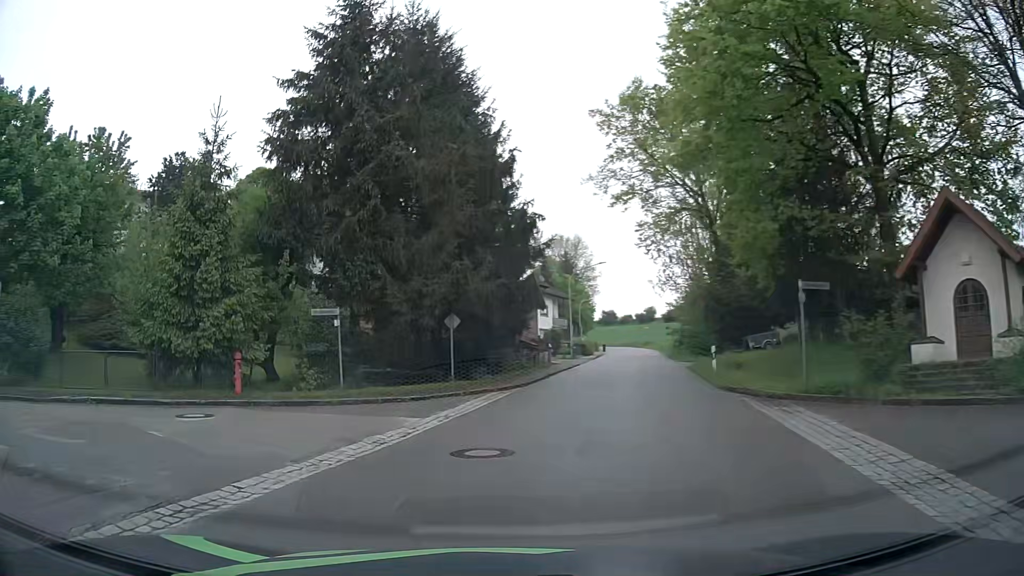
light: Day
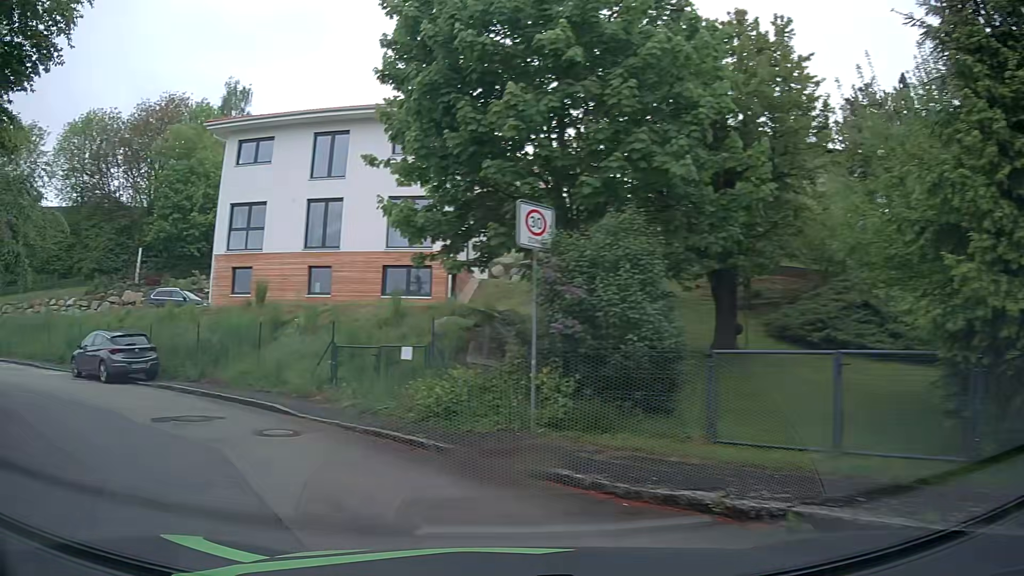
(-5.4, +10.2) m; -60°
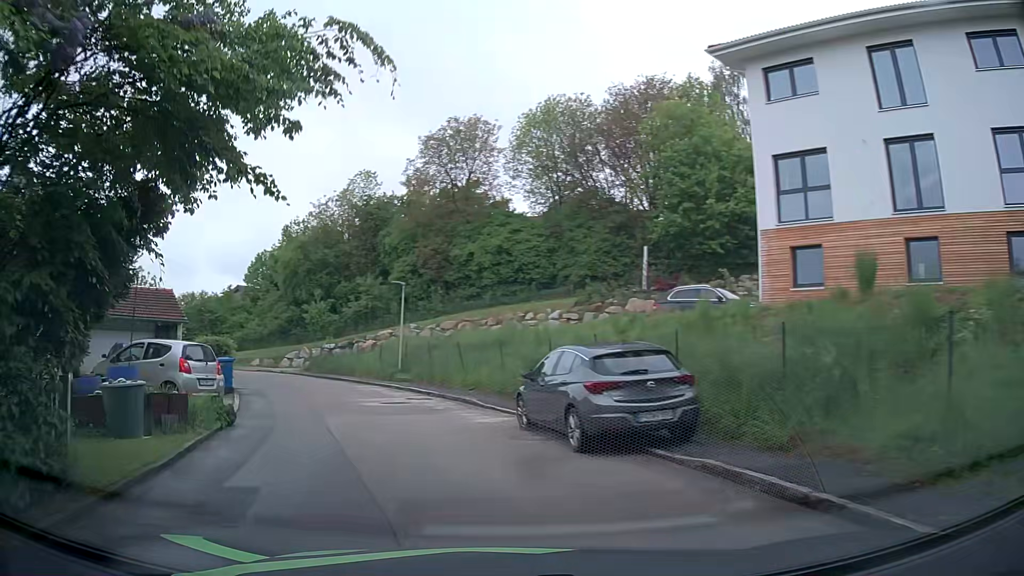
(-4.1, +9.4) m; -45°
(-1, +10) (-4, +20) (-8, +29) (-13, +37) (-20, +45) (-27, +52) (-33, +59) (-39, +67) (-44, +76) (-47, +86) m
